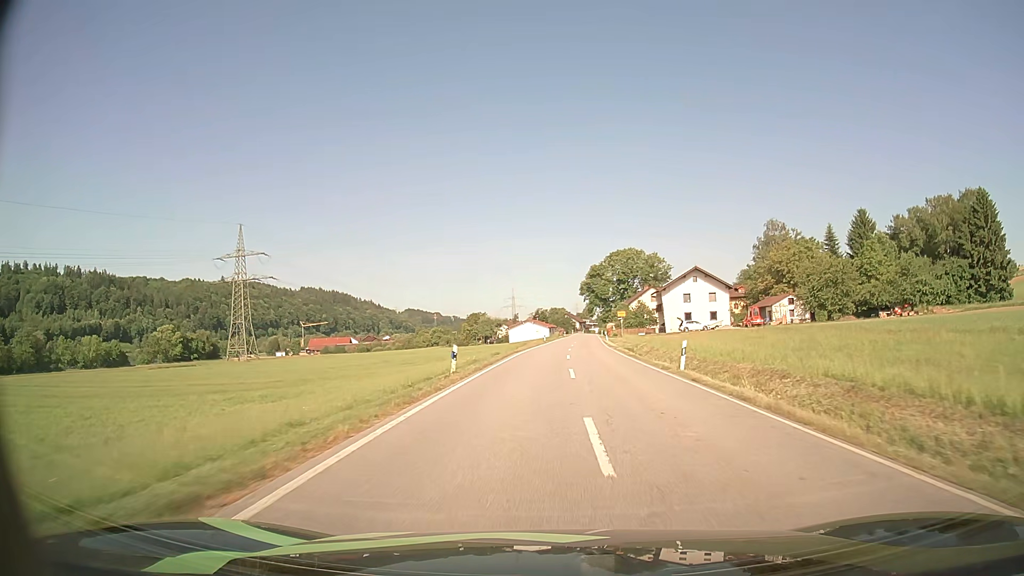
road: secondary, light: Day
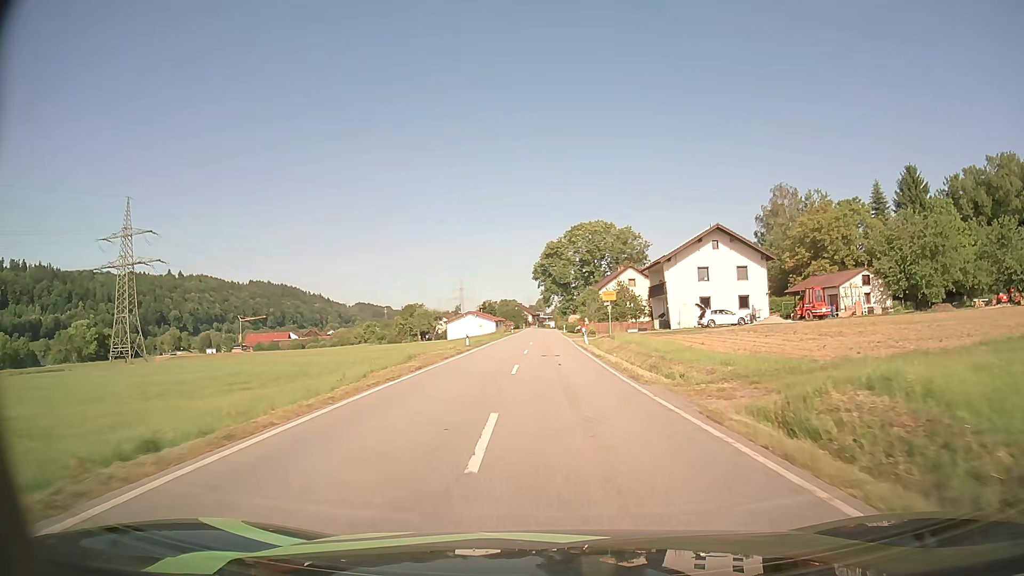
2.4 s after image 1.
(+1.3, +36.1) m; +4°
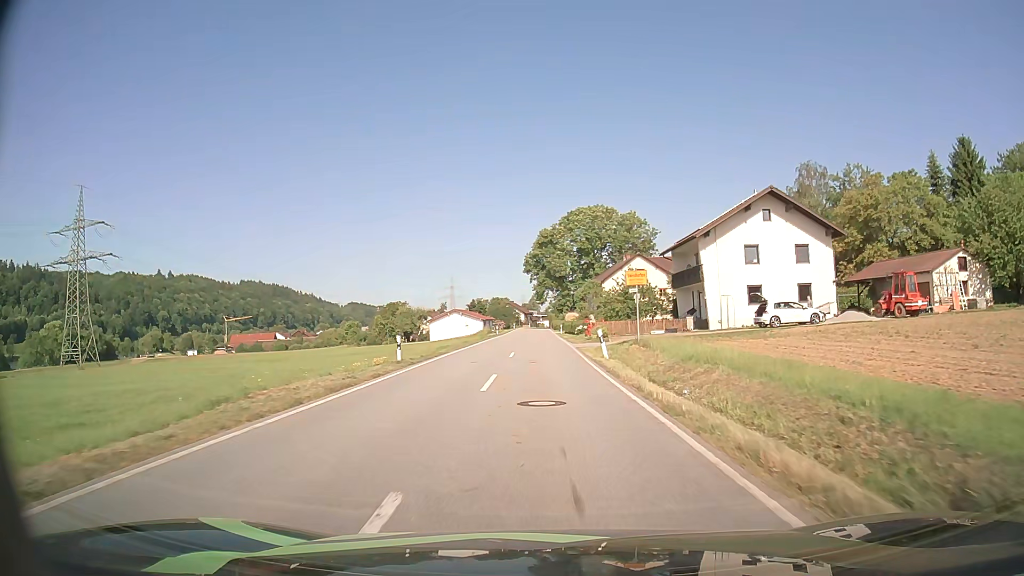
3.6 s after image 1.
(+0.1, +16.8) m; 0°
